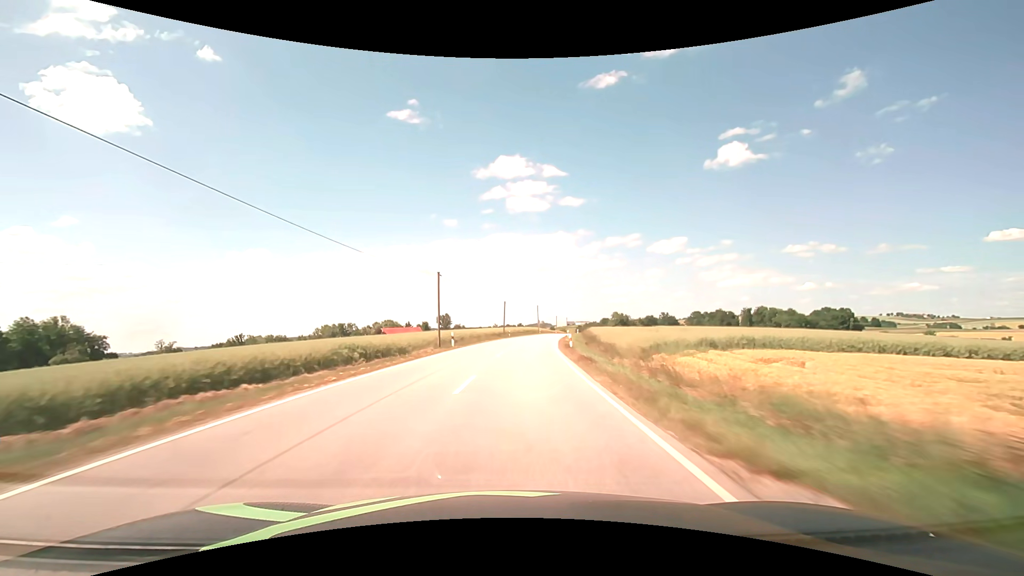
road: secondary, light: Day
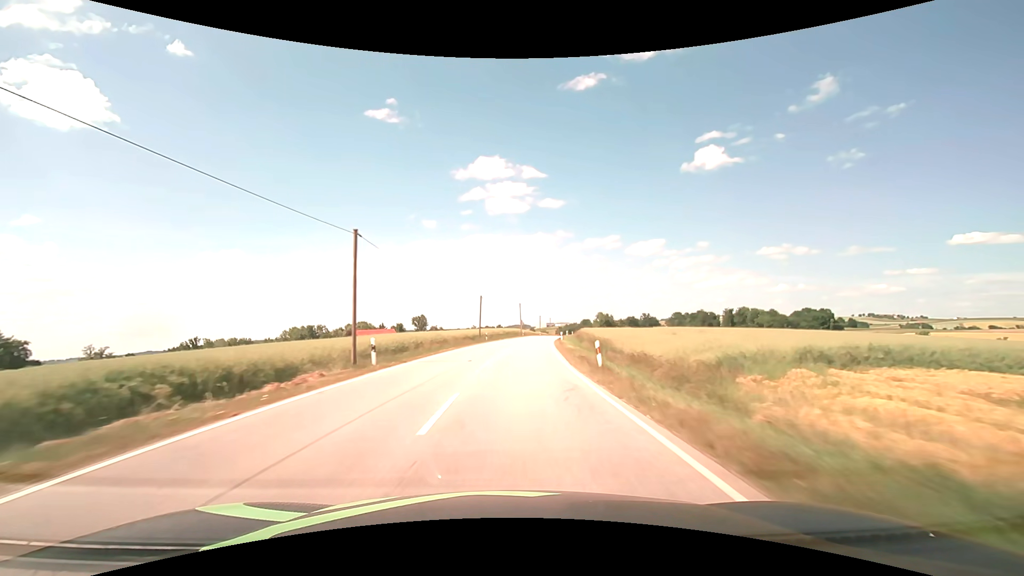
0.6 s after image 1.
(+0.3, +15.7) m; +2°
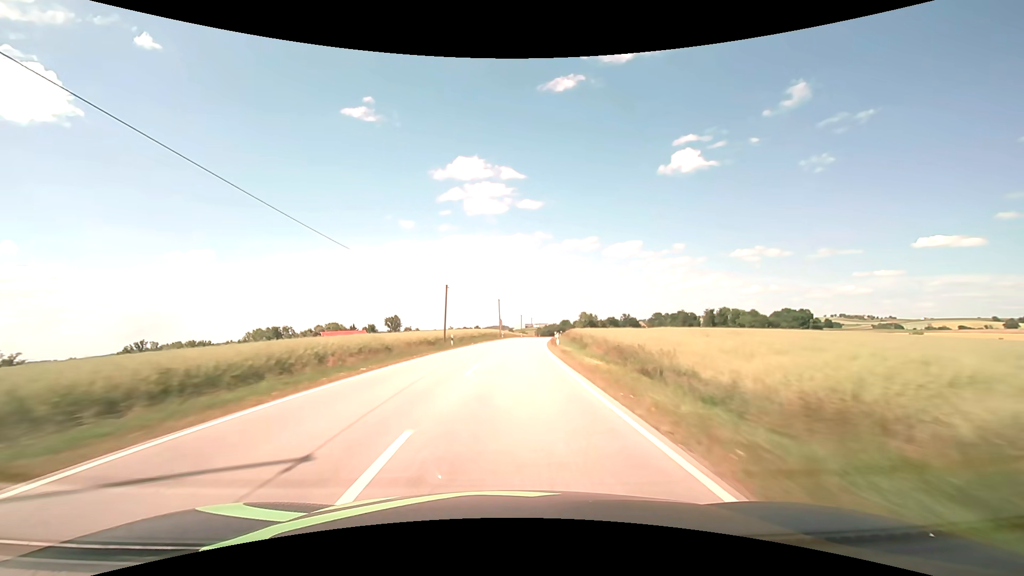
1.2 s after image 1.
(+0.3, +15.7) m; +3°
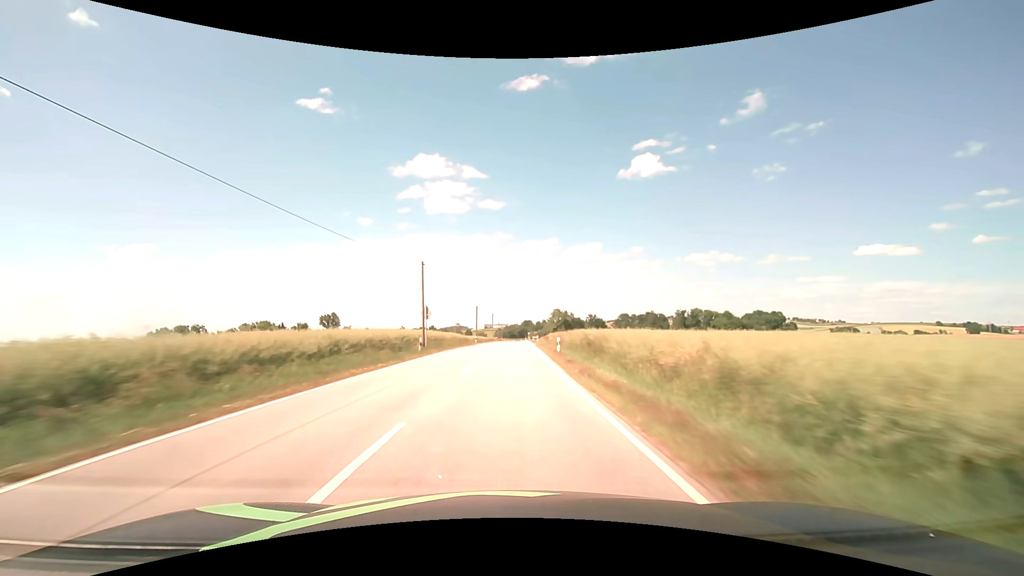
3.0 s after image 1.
(+2.1, +47.2) m; +5°
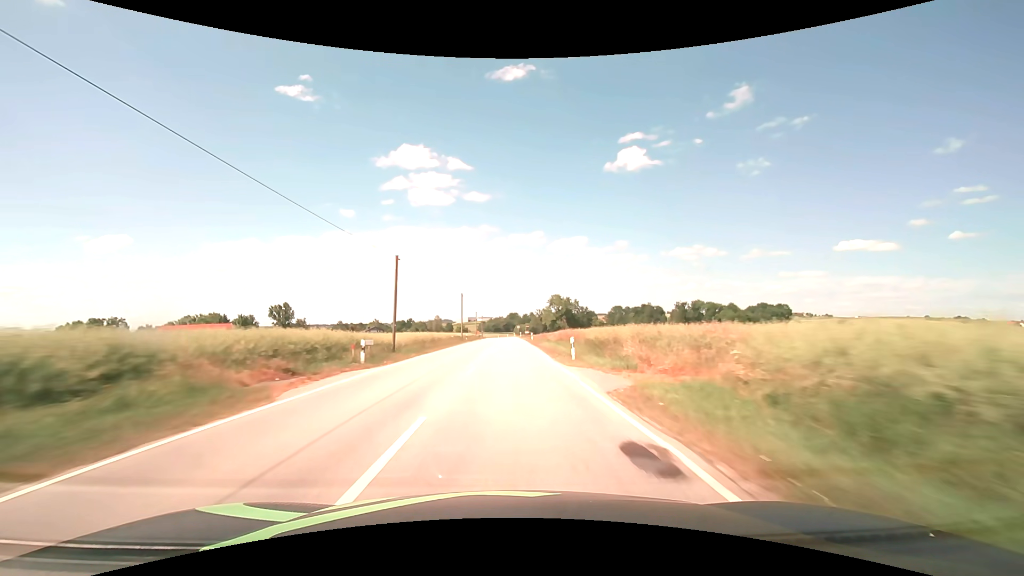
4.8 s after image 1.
(+0.8, +47.4) m; +2°
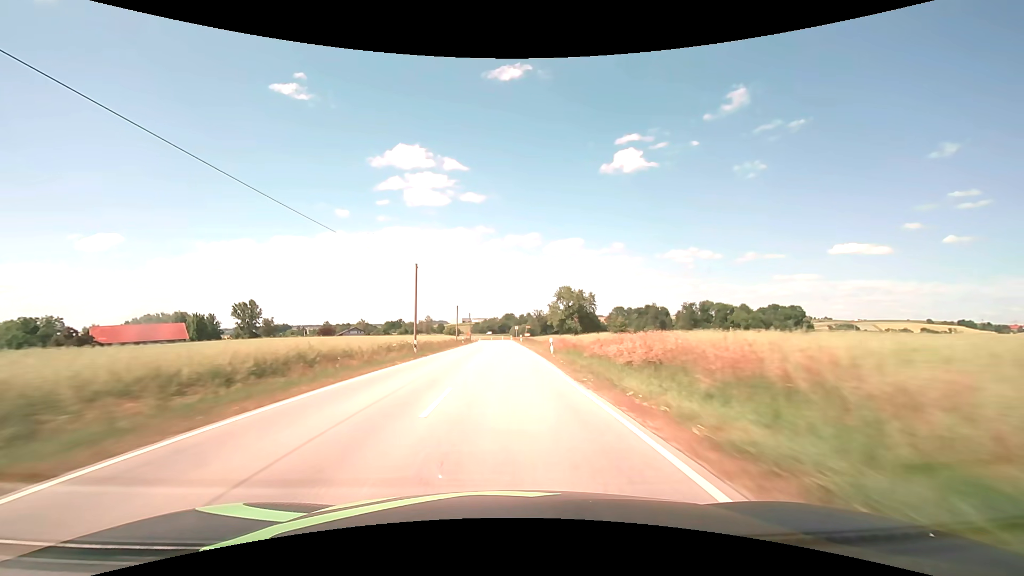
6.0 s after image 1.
(+0.2, +31.7) m; +1°
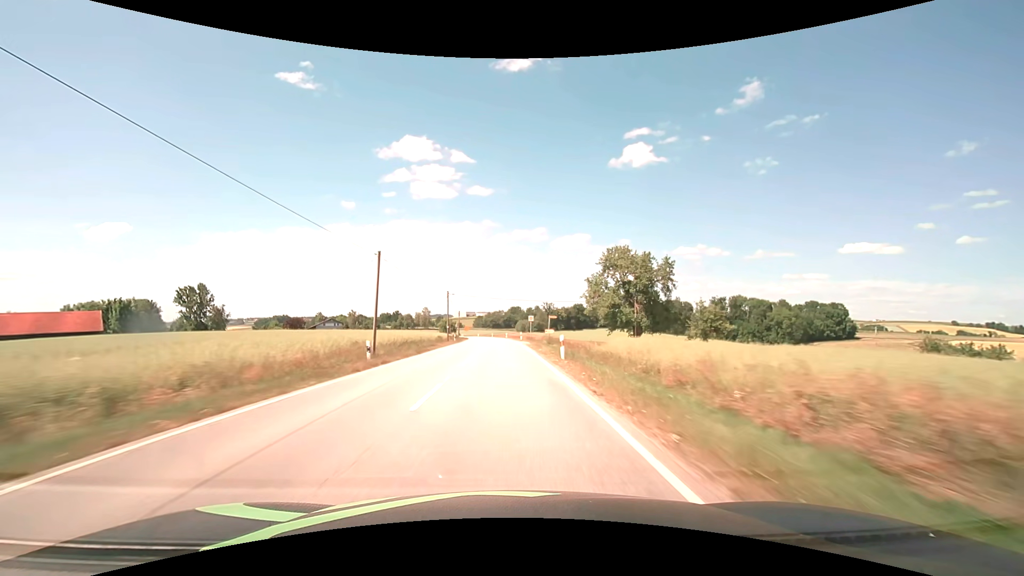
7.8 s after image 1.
(-0.1, +47.6) m; -1°
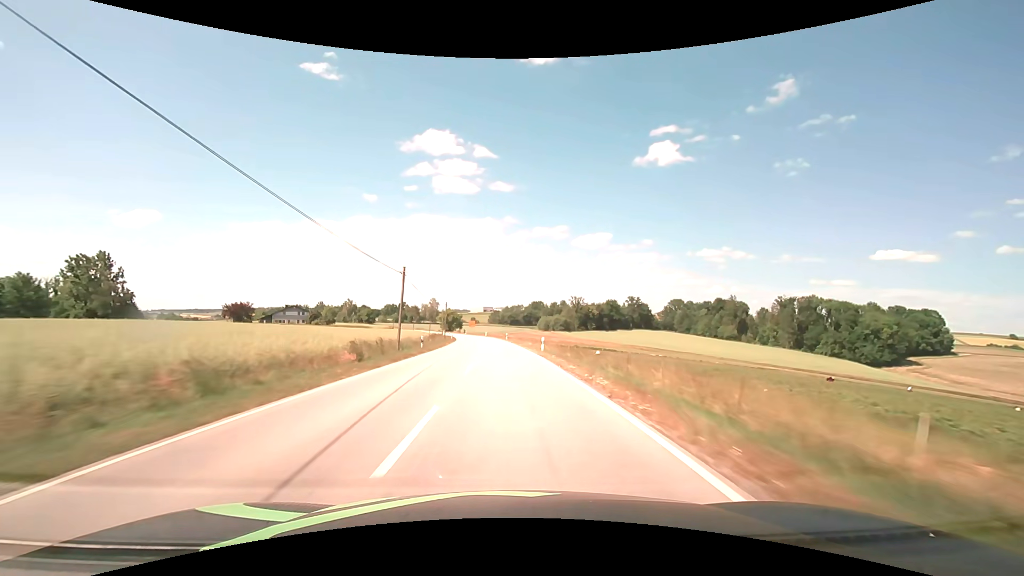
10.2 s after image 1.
(-1.2, +63.5) m; -2°
(0, +10) (0, +20) (0, +30) (-1, +40) (-1, +50) (-2, +60) (-3, +70) (-4, +80) (-5, +90) (-6, +100) m
